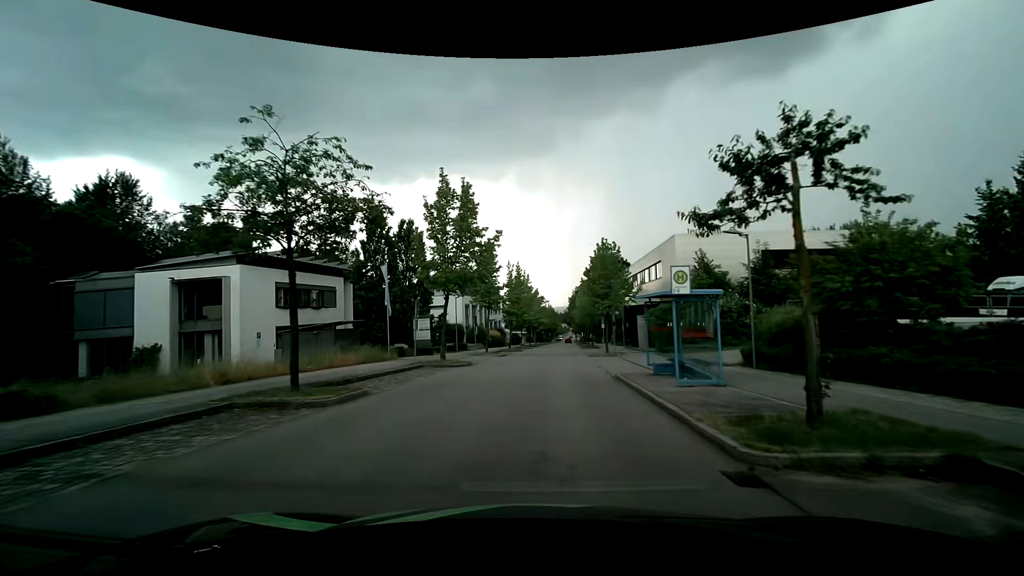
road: residential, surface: asphalt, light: Day
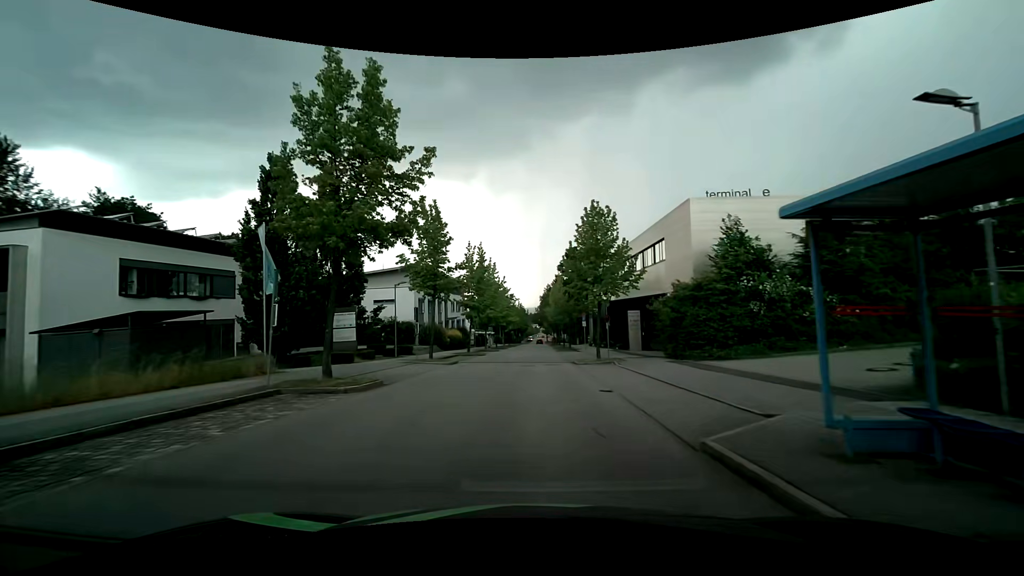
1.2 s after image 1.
(+0.3, +11.2) m; +3°
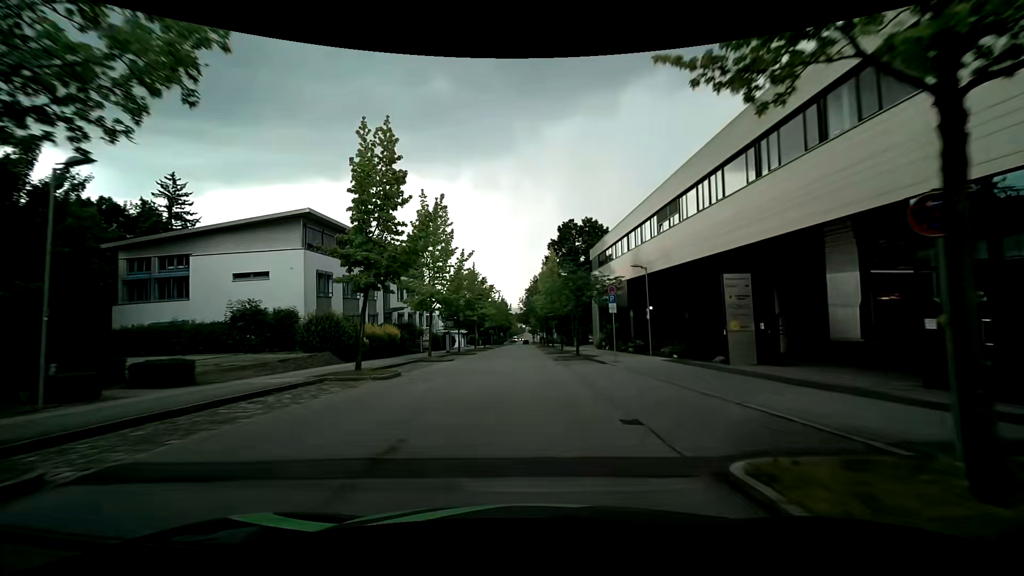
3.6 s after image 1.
(+0.3, +24.3) m; +1°
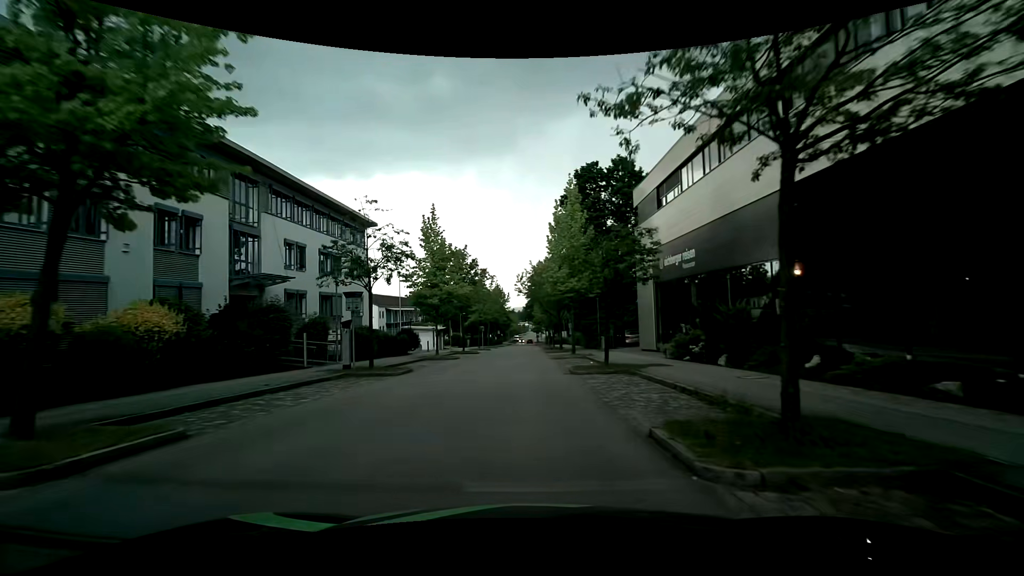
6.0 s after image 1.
(-0.1, +26.0) m; 0°
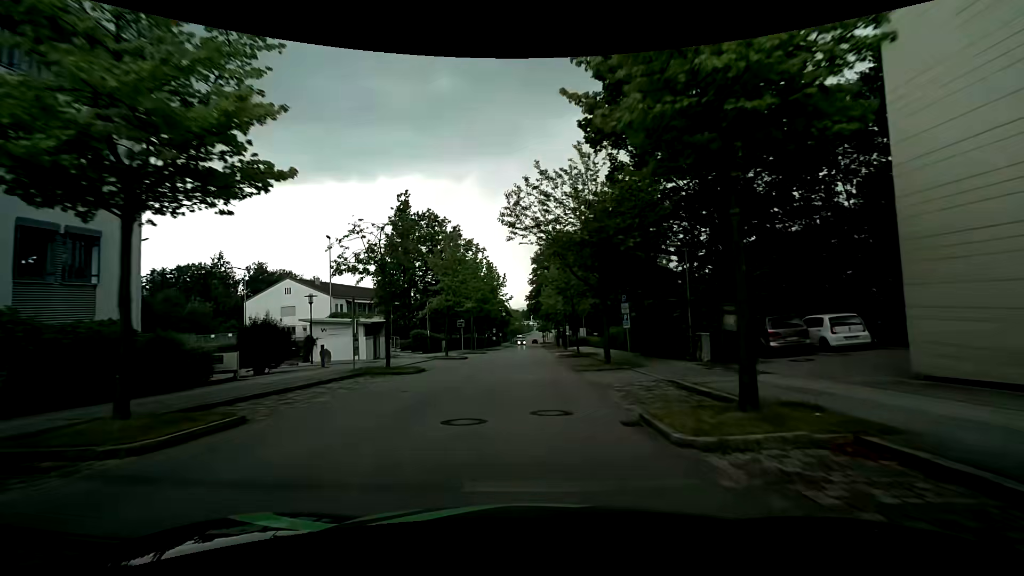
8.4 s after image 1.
(-0.1, +27.0) m; -1°
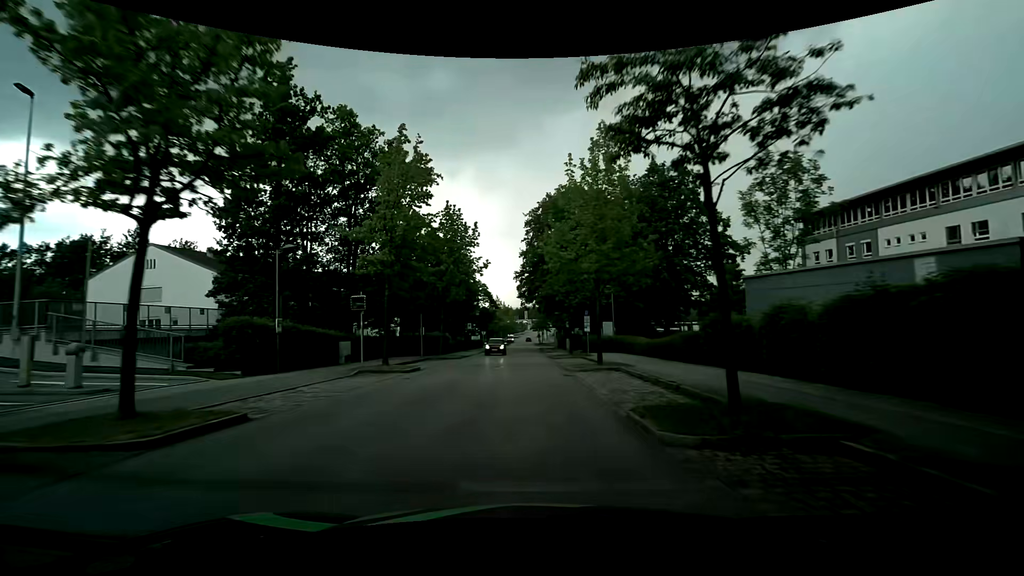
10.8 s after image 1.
(+0.2, +27.9) m; +1°
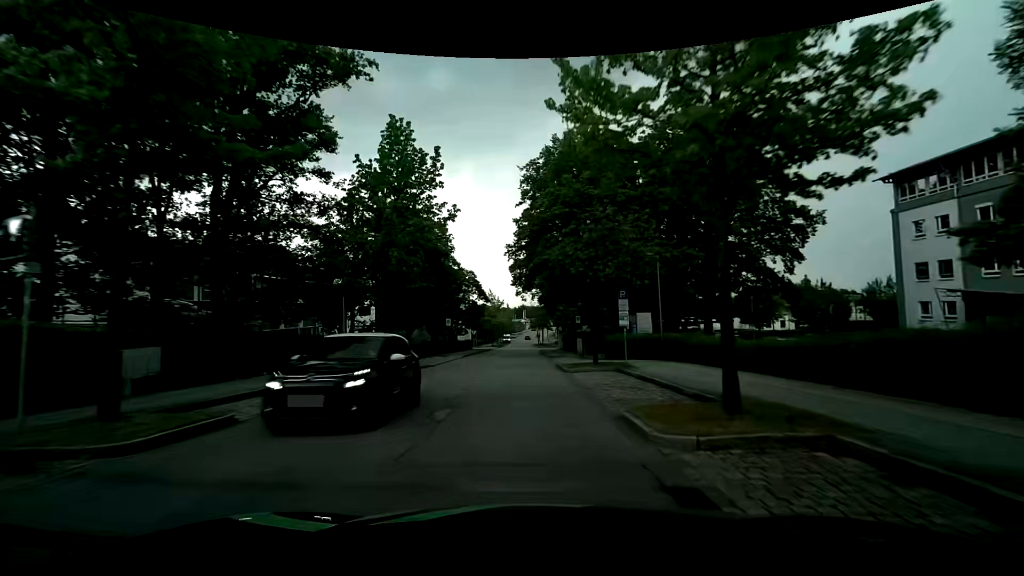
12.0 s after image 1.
(0.0, +14.3) m; 0°
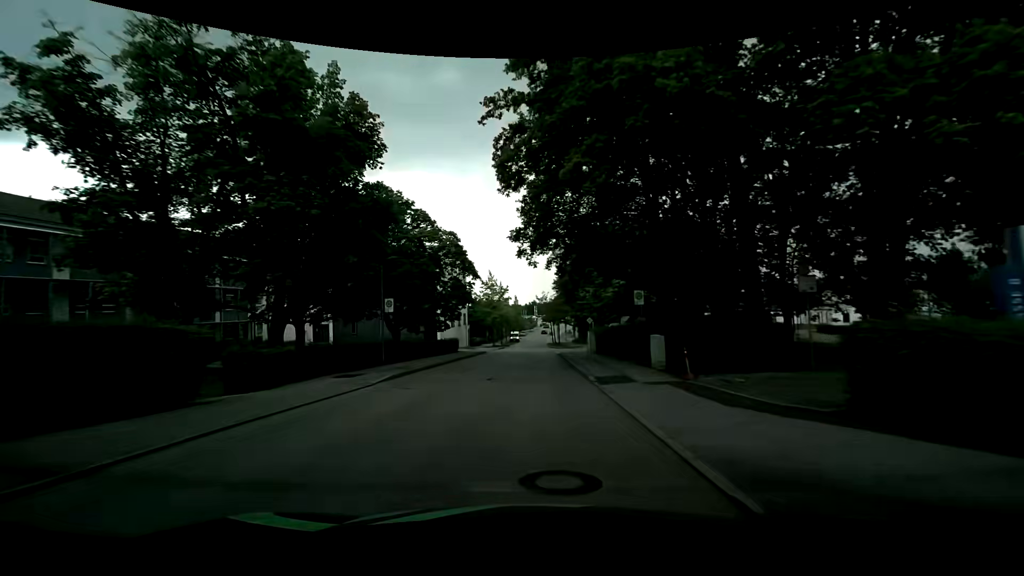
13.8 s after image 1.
(-0.2, +21.9) m; -2°
(0, +10) (0, +20) (0, +30) (0, +40) (0, +50) (0, +60) (0, +70) (+1, +80) (+1, +90) (+2, +100) m
